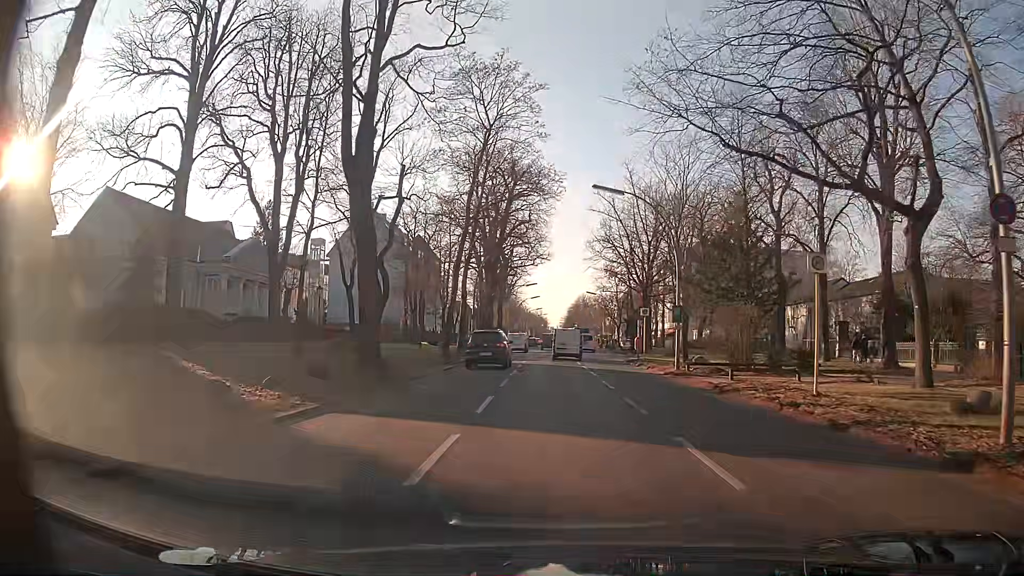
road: secondary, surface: asphalt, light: Day
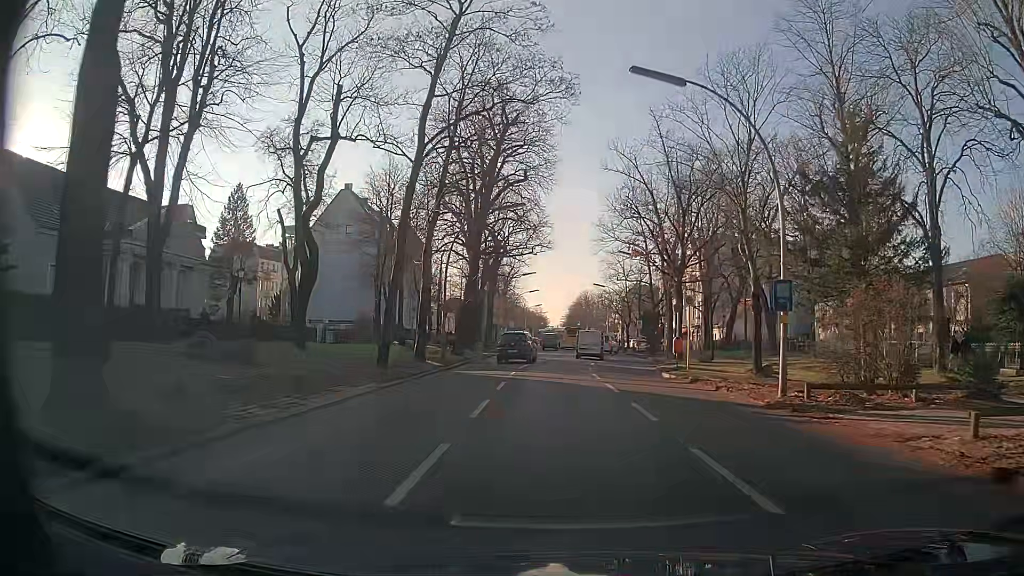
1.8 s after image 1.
(-0.1, +13.1) m; -1°
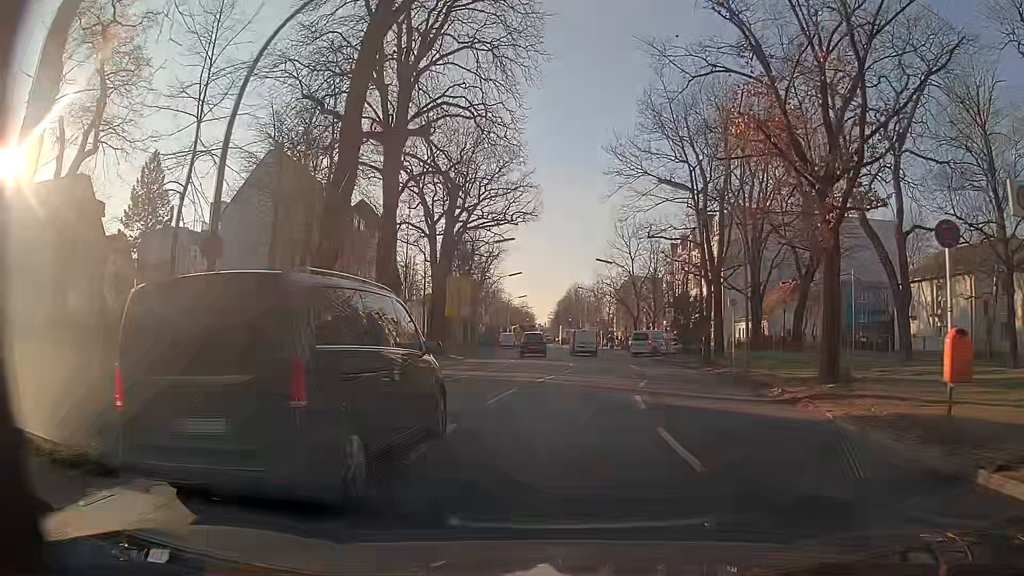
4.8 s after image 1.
(+0.1, +22.5) m; +1°
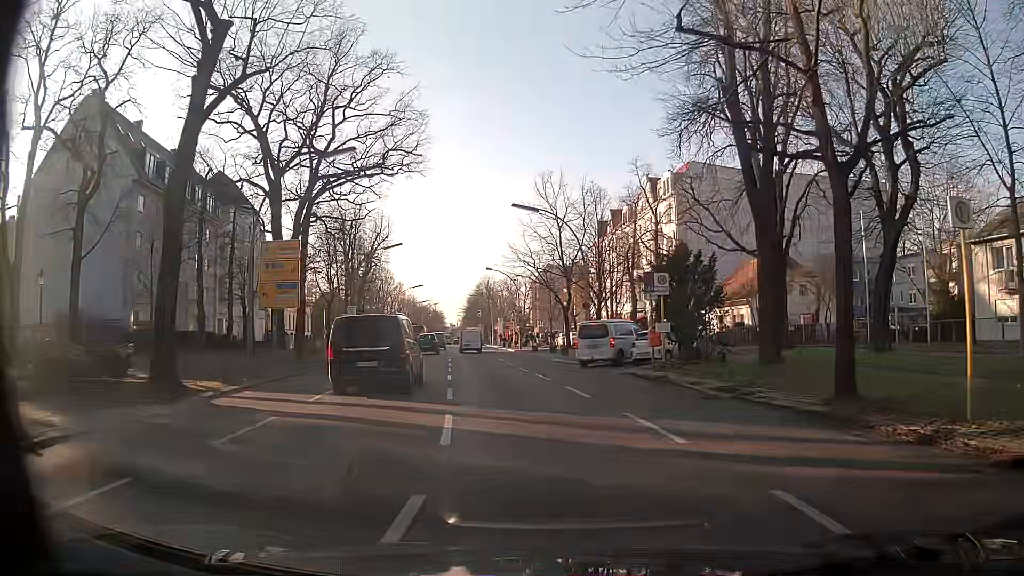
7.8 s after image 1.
(+1.0, +22.5) m; +8°
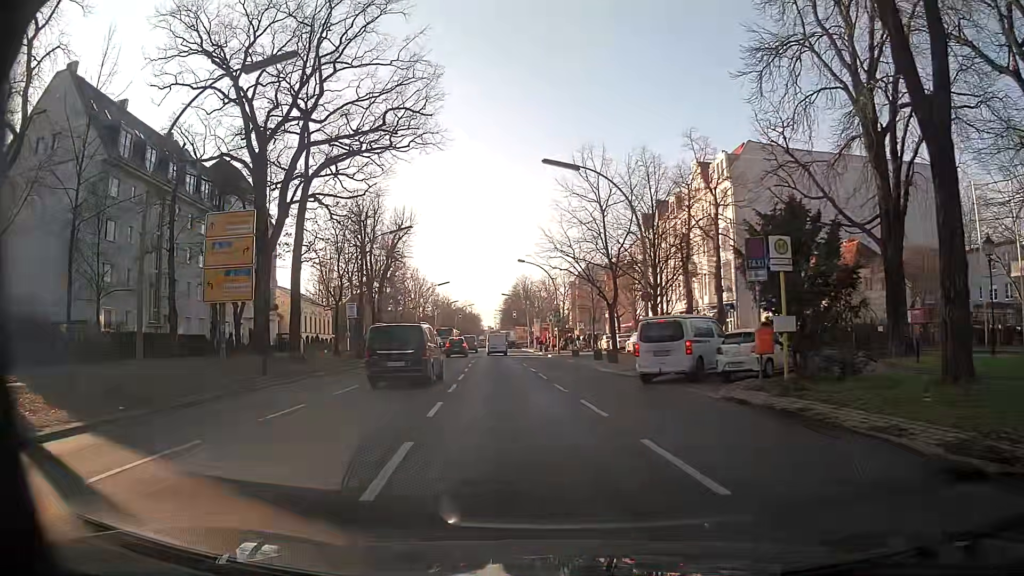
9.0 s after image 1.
(-0.2, +8.9) m; -2°
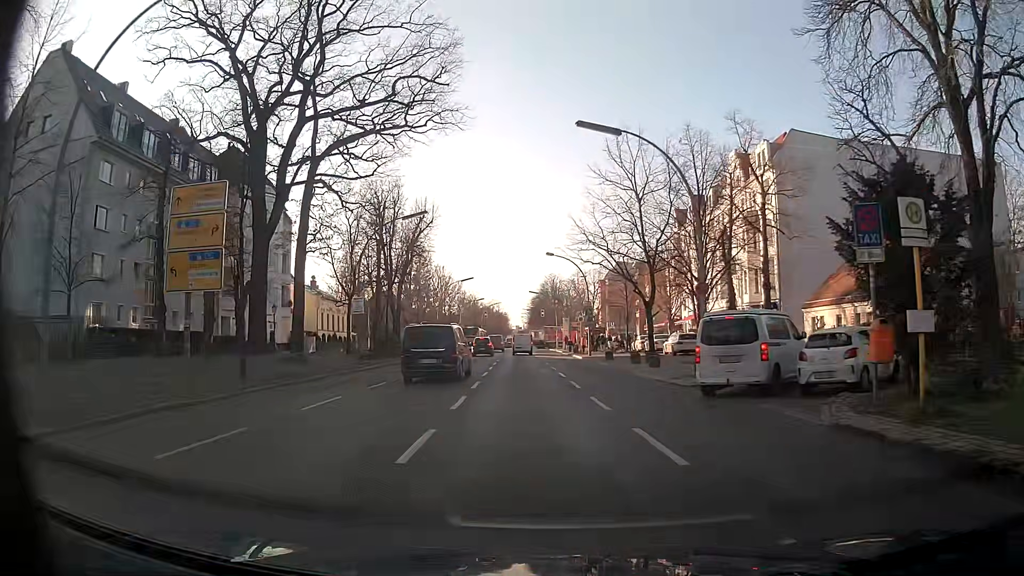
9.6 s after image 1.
(-0.3, +4.5) m; -3°
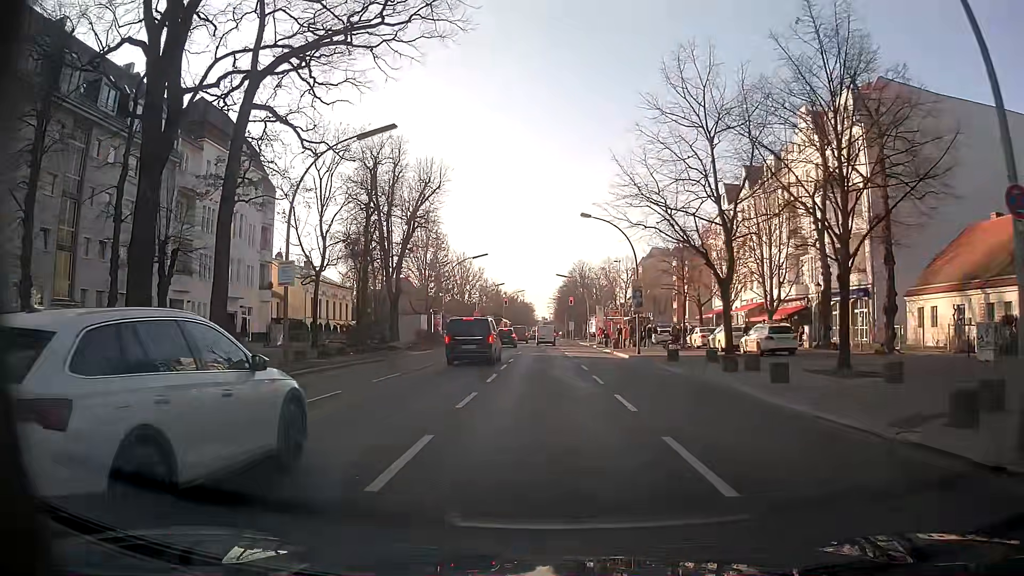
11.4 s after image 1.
(-0.6, +13.6) m; -3°
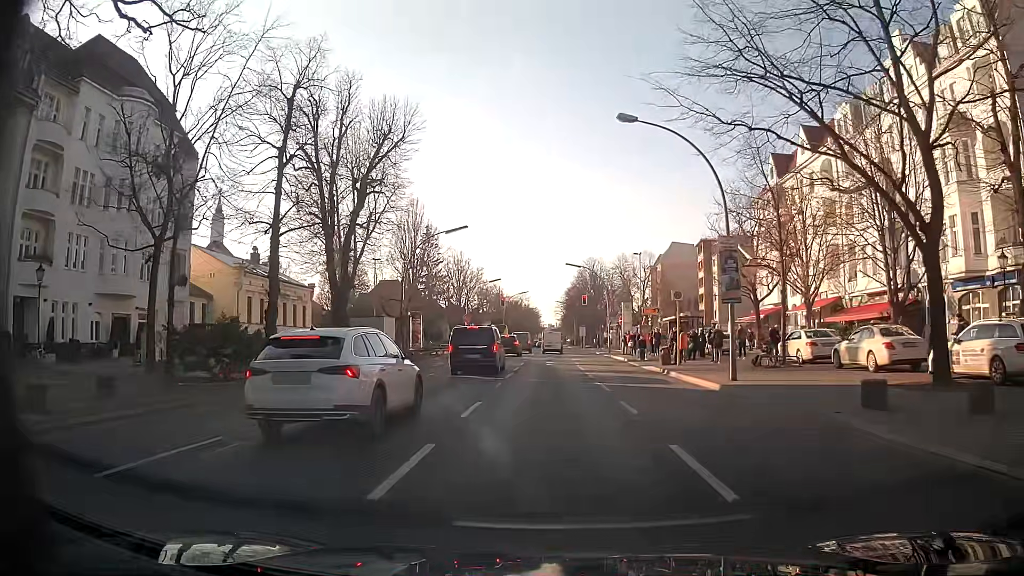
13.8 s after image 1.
(-0.2, +18.3) m; -2°
(0, +10) (0, +20) (0, +30) (0, +40) (+1, +50) (+1, +60) (+1, +70) (+1, +80) (+1, +90) (+1, +100) m
